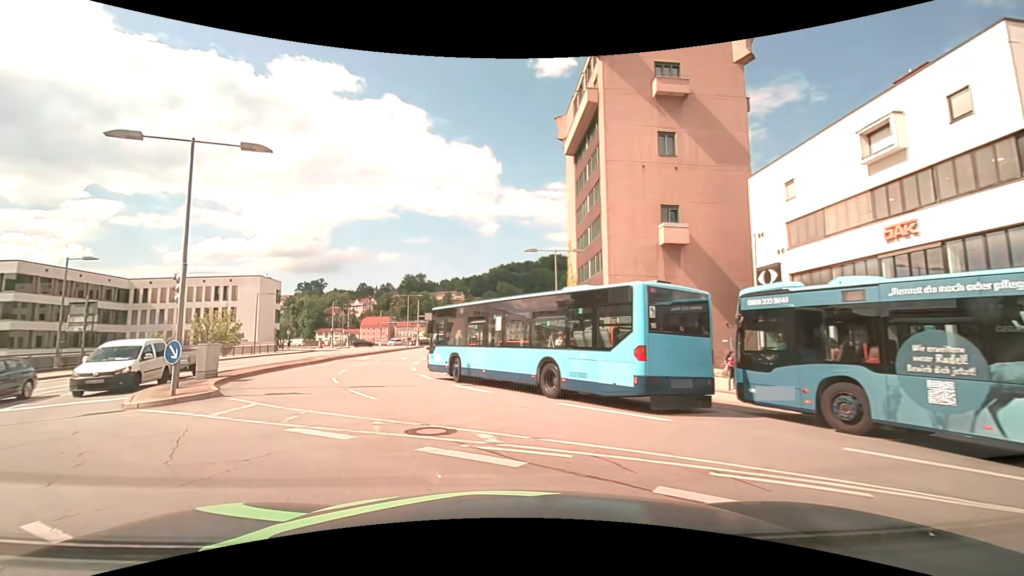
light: Day
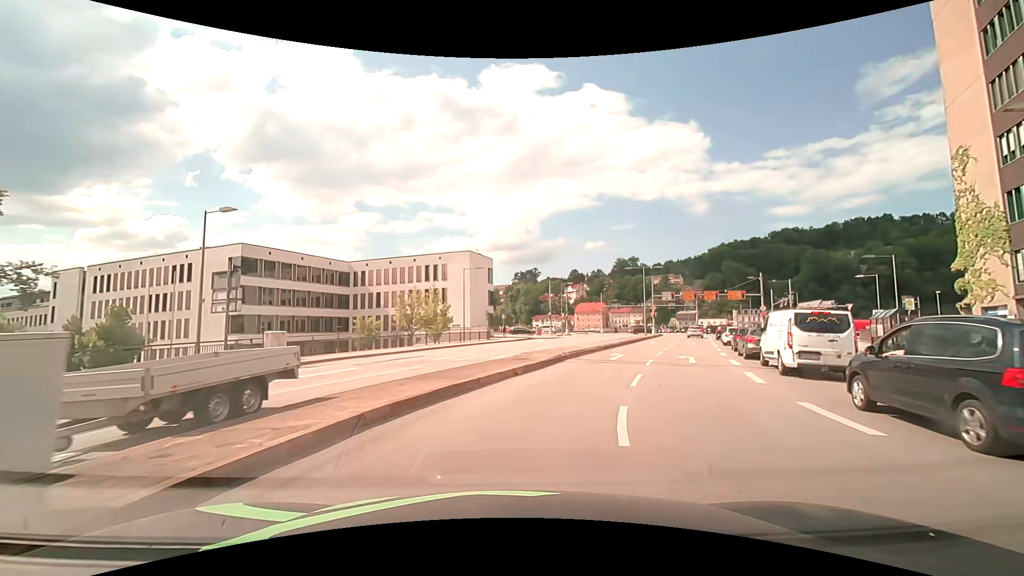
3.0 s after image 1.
(-6.0, +18.4) m; -24°
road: primary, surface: asphalt
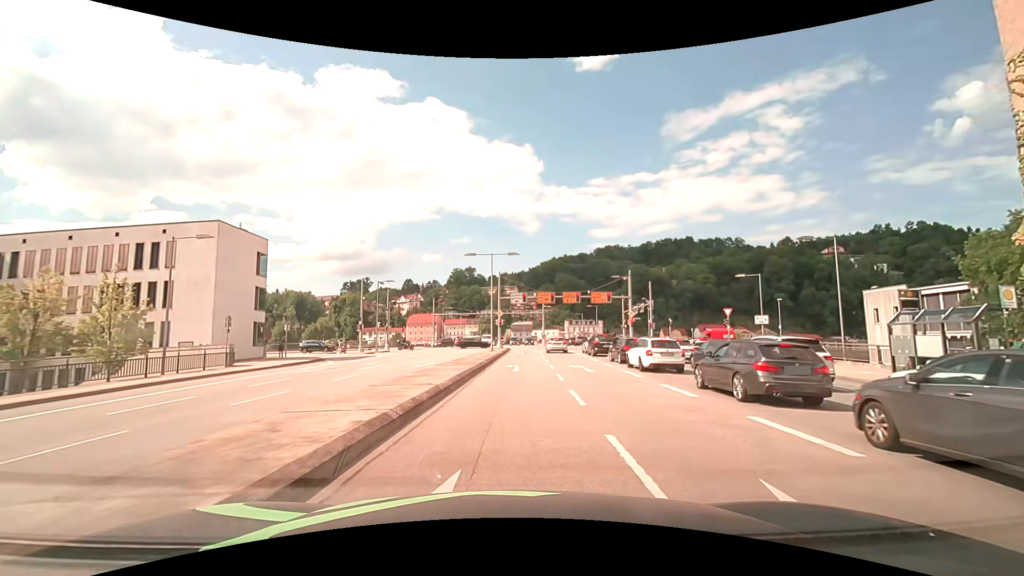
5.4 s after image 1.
(+3.9, +19.8) m; +20°
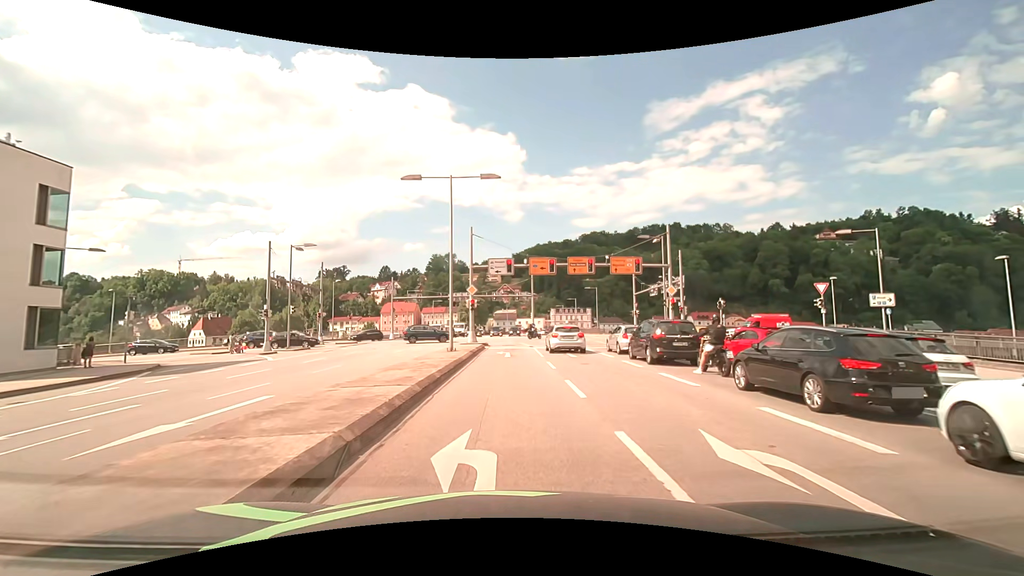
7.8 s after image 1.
(+0.1, +18.4) m; 0°
